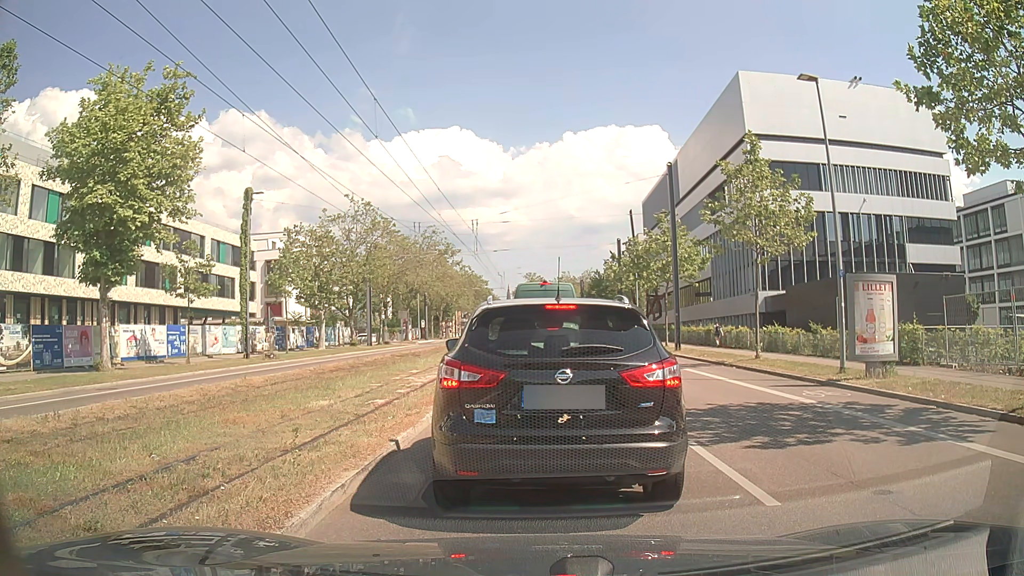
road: secondary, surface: asphalt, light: Day
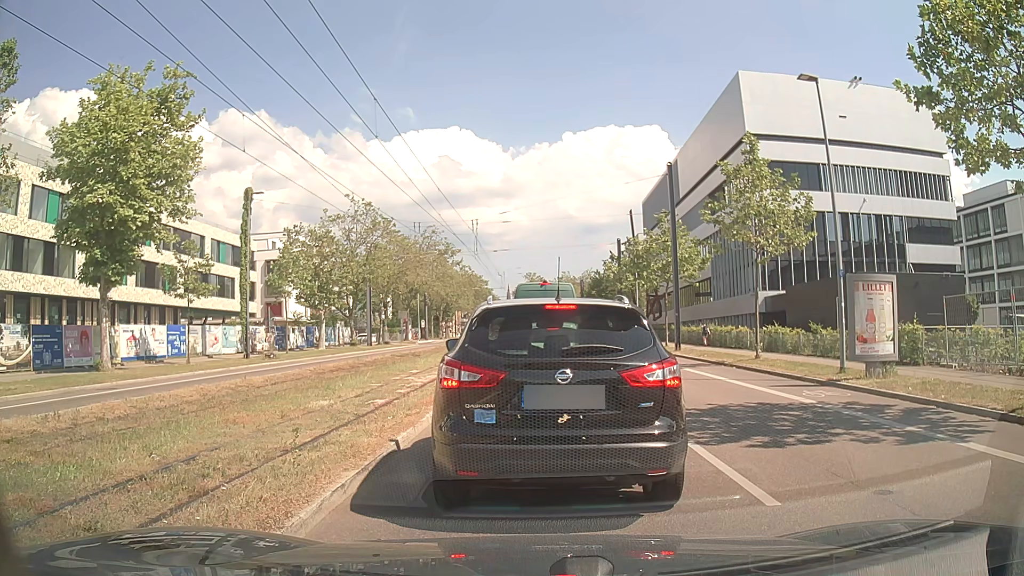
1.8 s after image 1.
(0.0, 0.0) m; 0°
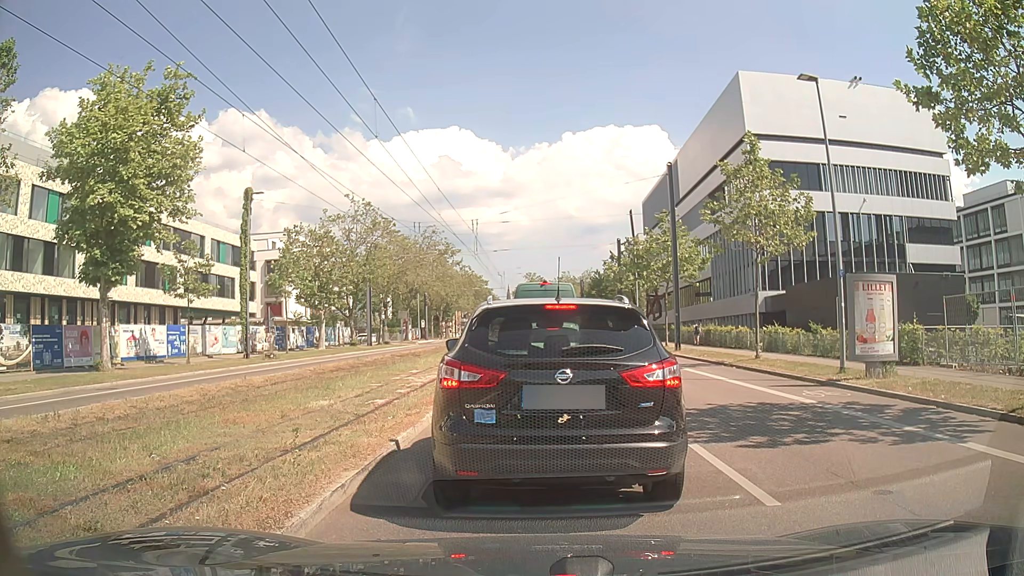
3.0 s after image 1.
(0.0, 0.0) m; 0°
